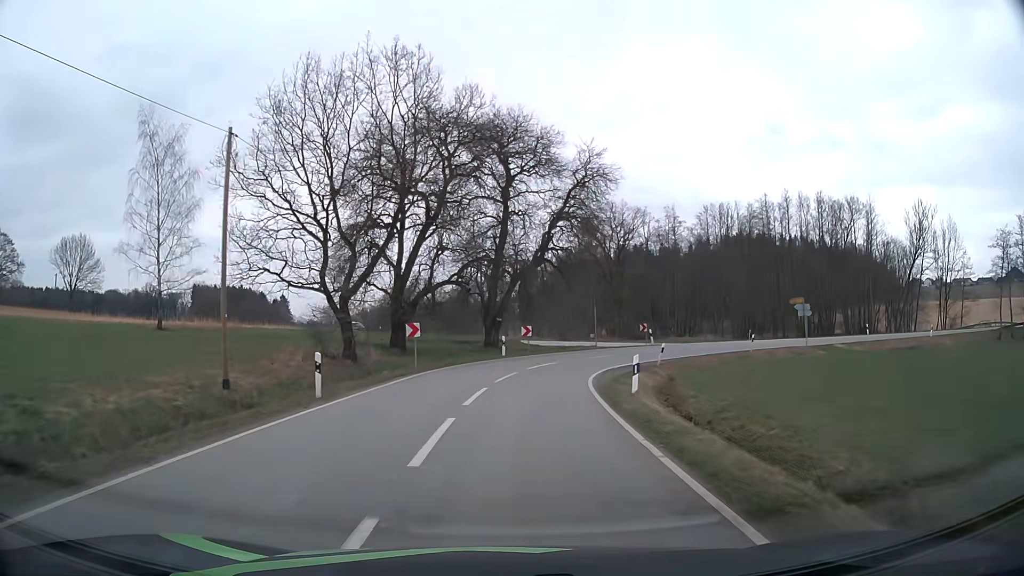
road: tertiary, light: Day
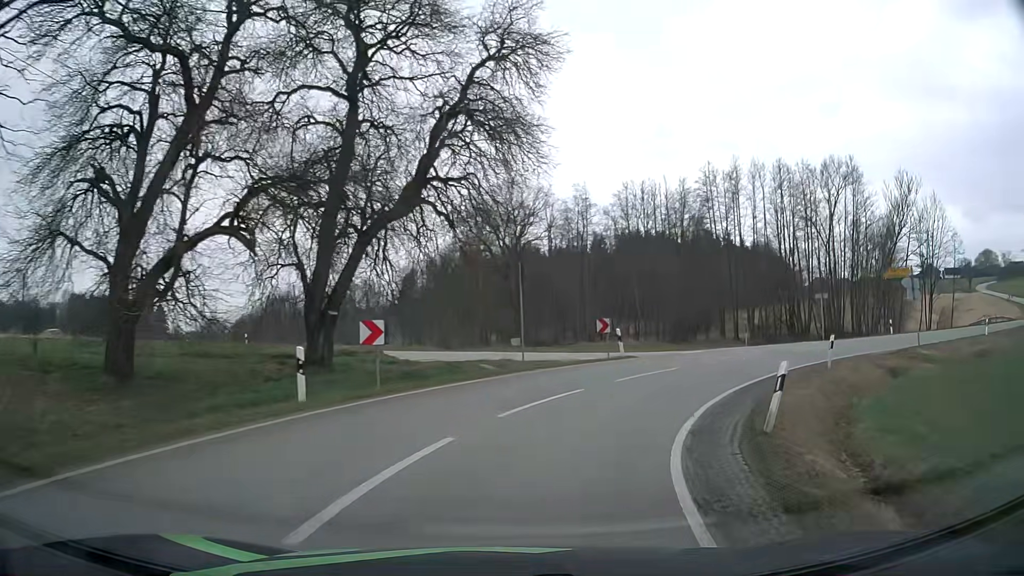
(+1.0, +20.1) m; +9°
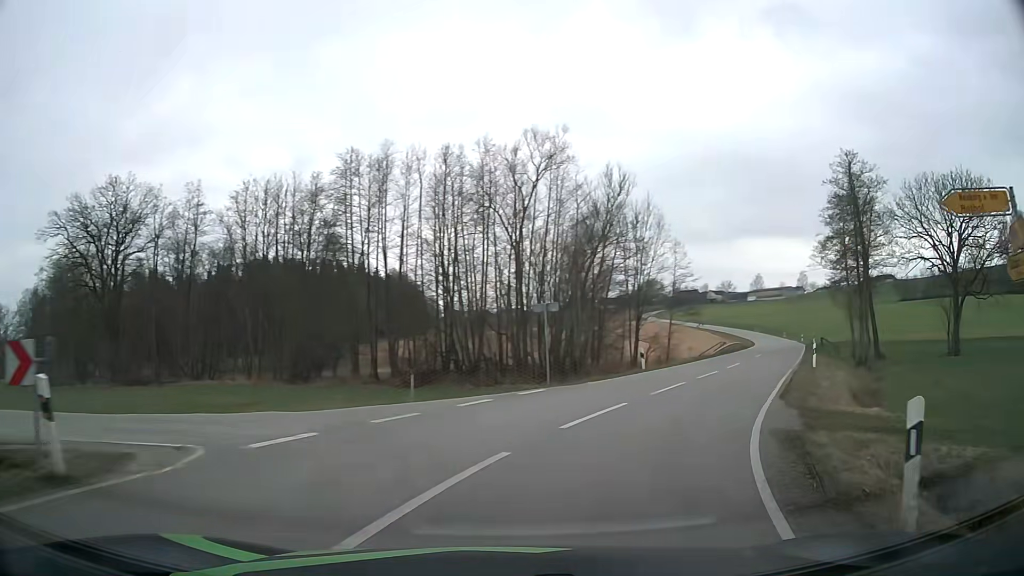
(+4.1, +16.7) m; +31°
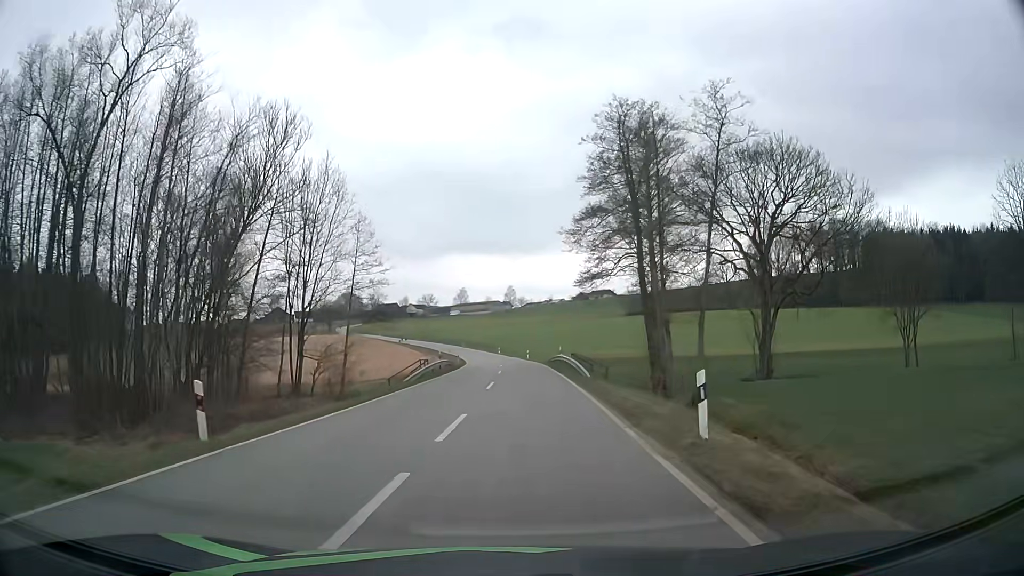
(+5.5, +18.3) m; +27°
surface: asphalt
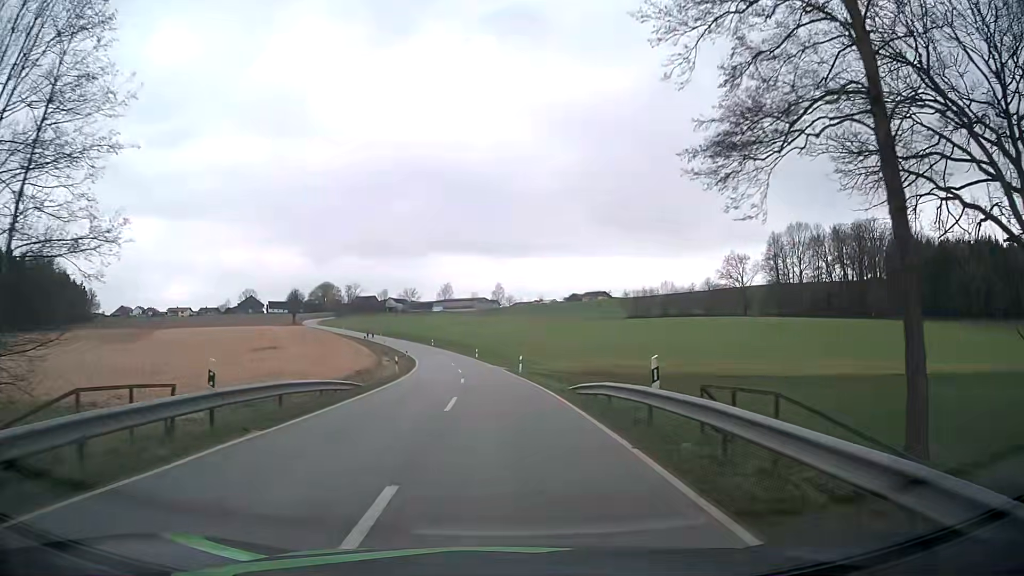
(+0.6, +31.5) m; +1°
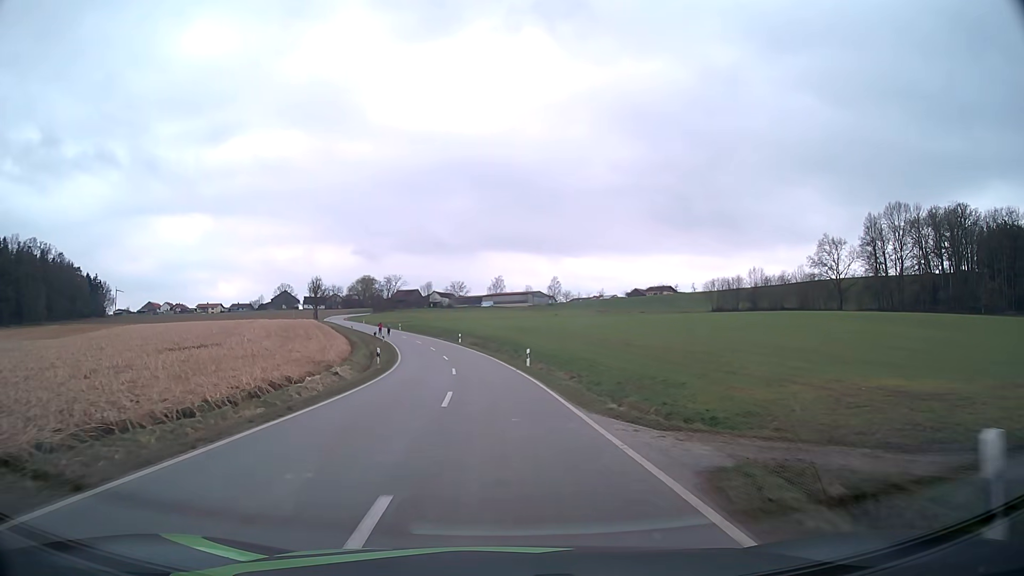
(-1.2, +36.9) m; -5°
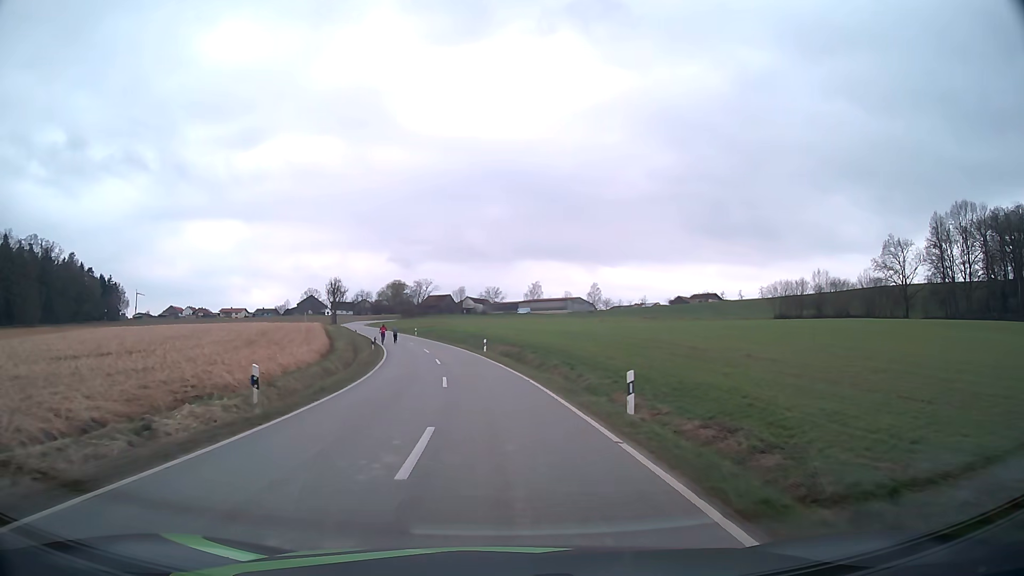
(-0.5, +19.8) m; -3°
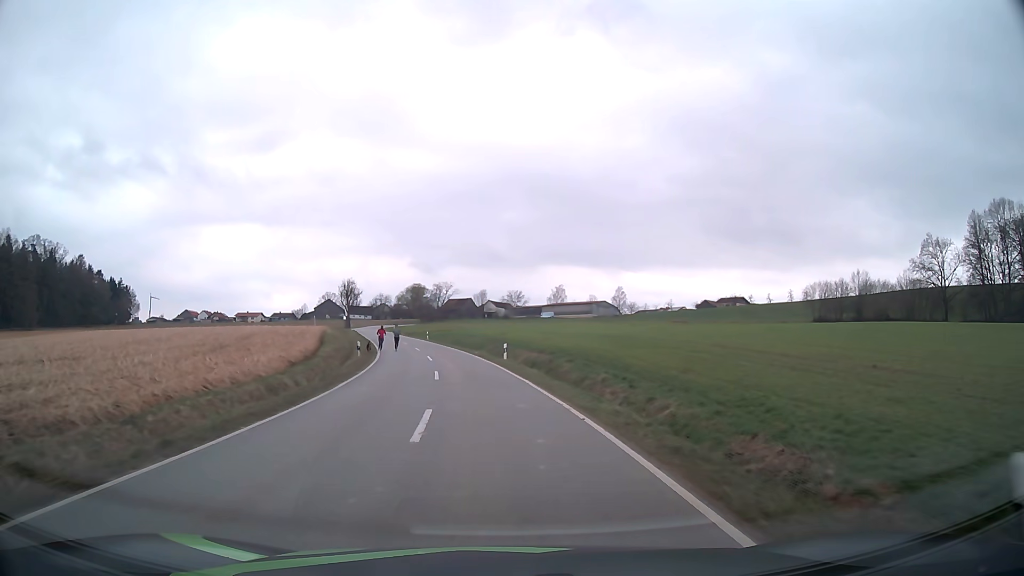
(-0.1, +10.1) m; -2°
(0, +10) (-1, +20) (-2, +30) (-3, +40) (-5, +50) (-7, +59) (-10, +69) (-12, +79) (-14, +89) (-17, +98) m
